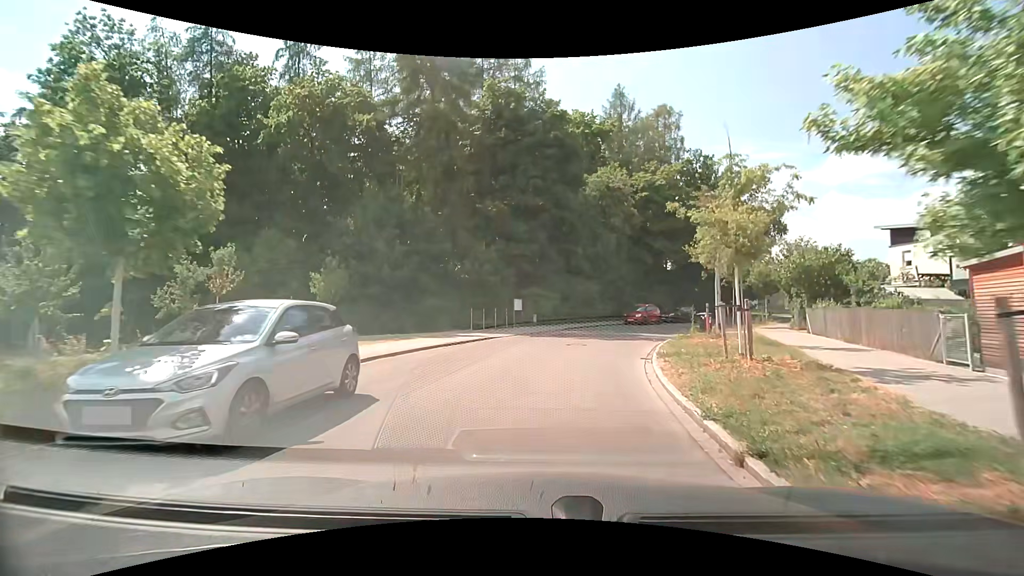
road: residential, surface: asphalt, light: Day
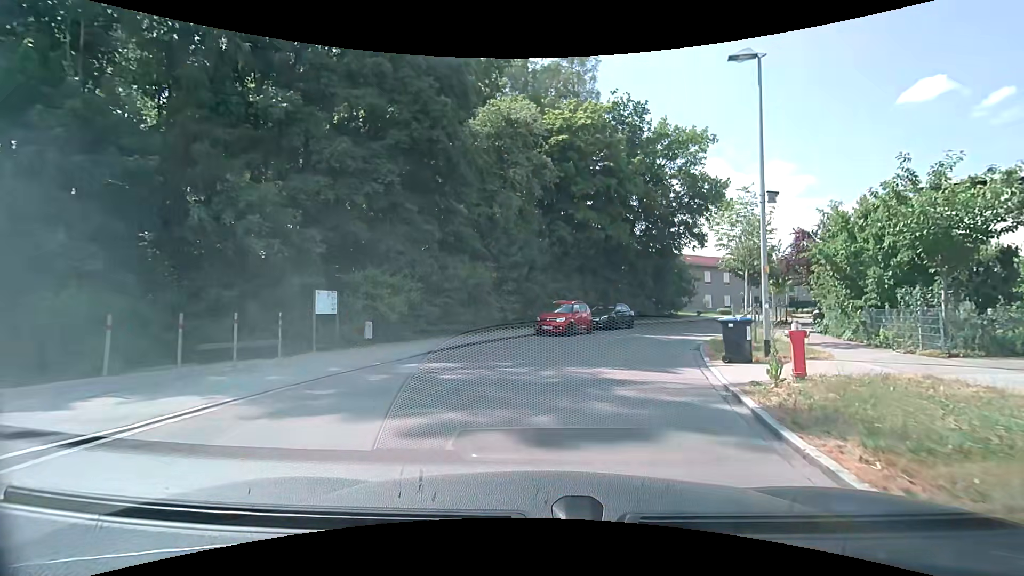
(+1.6, +16.9) m; +12°
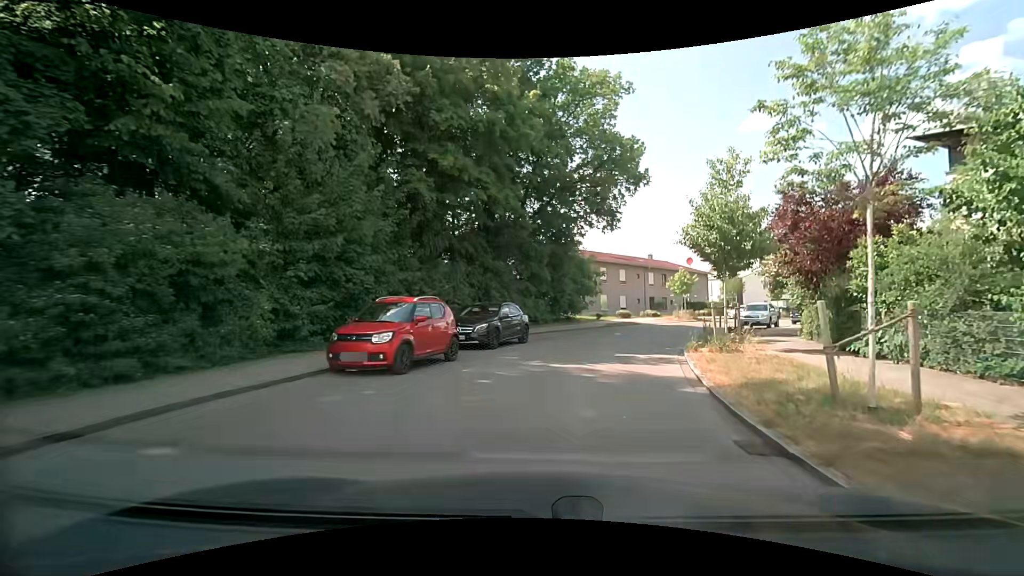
(+1.3, +12.0) m; +13°
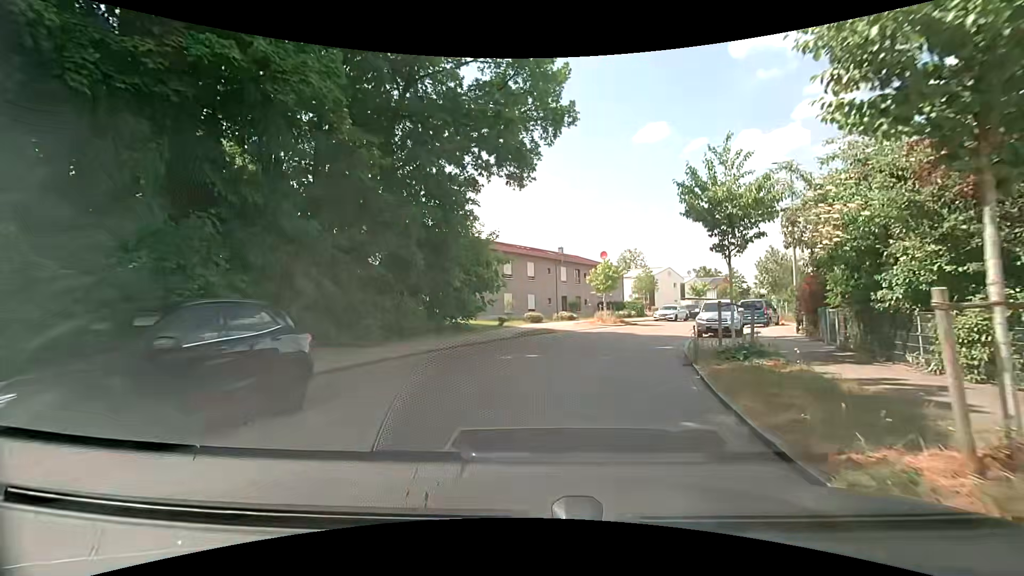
(+1.1, +11.6) m; +11°
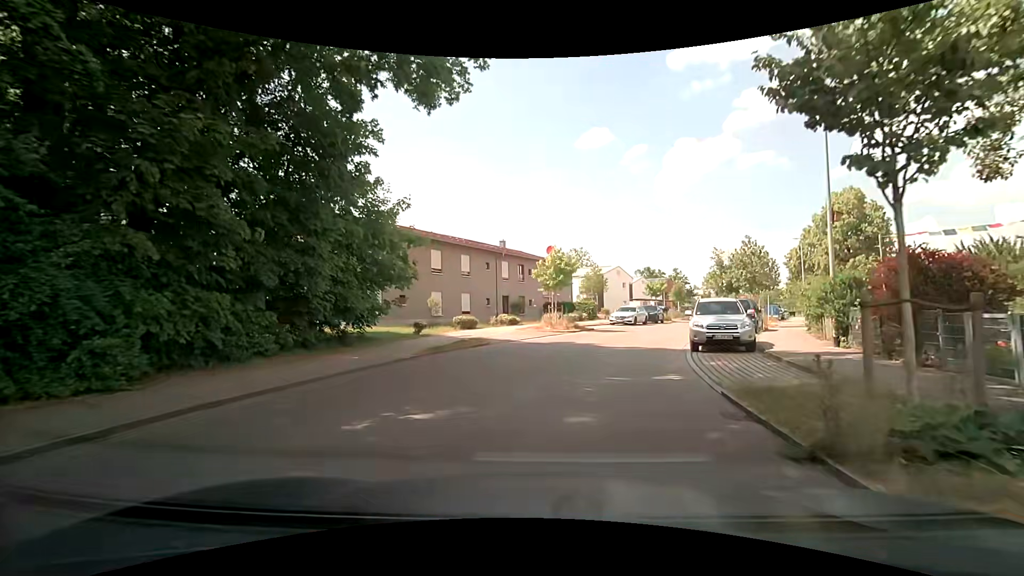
(+0.4, +7.7) m; +6°
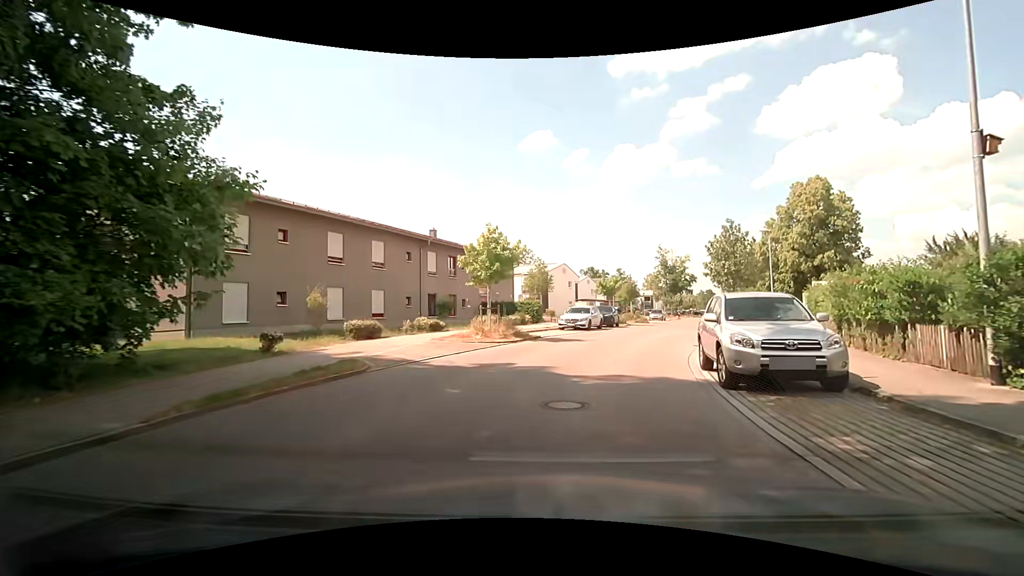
(+0.5, +7.6) m; +7°
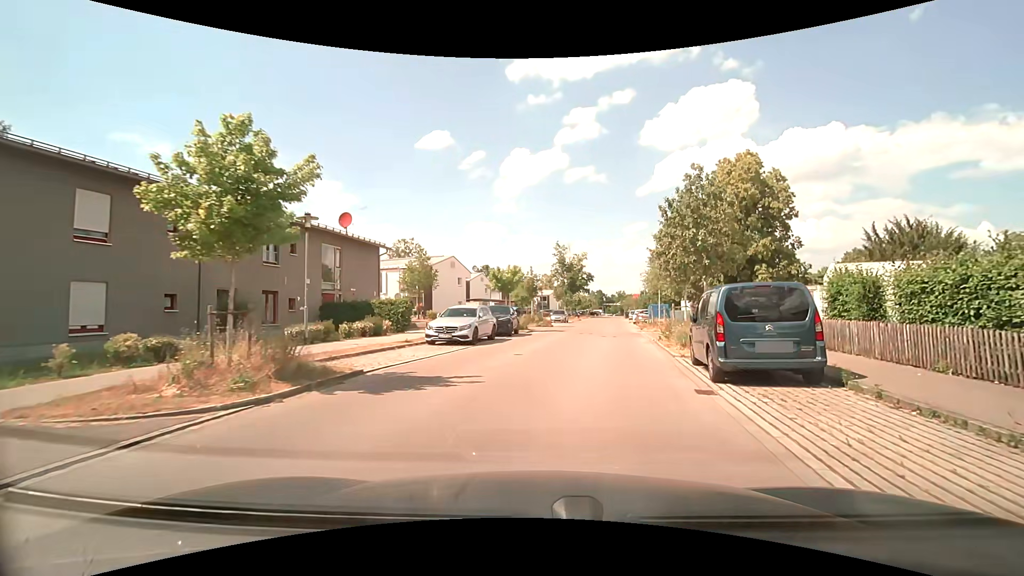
(+1.1, +11.4) m; +12°
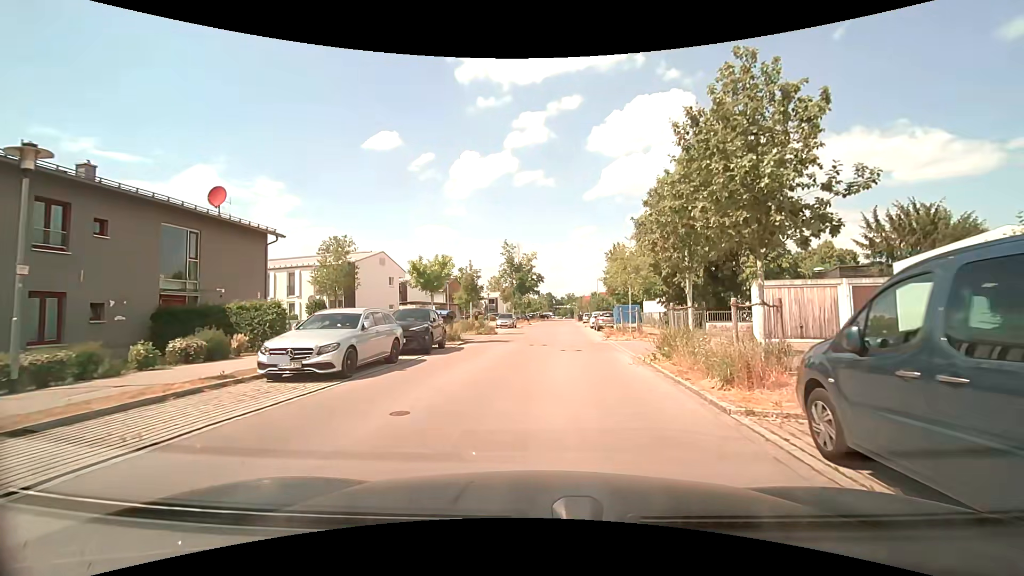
(+0.4, +7.7) m; +5°
(0, +10) (+1, +20) (+1, +30) (+2, +40) (+2, +50) (+3, +60) (+4, +70) (+4, +80) (+5, +90) (+6, +100) m
